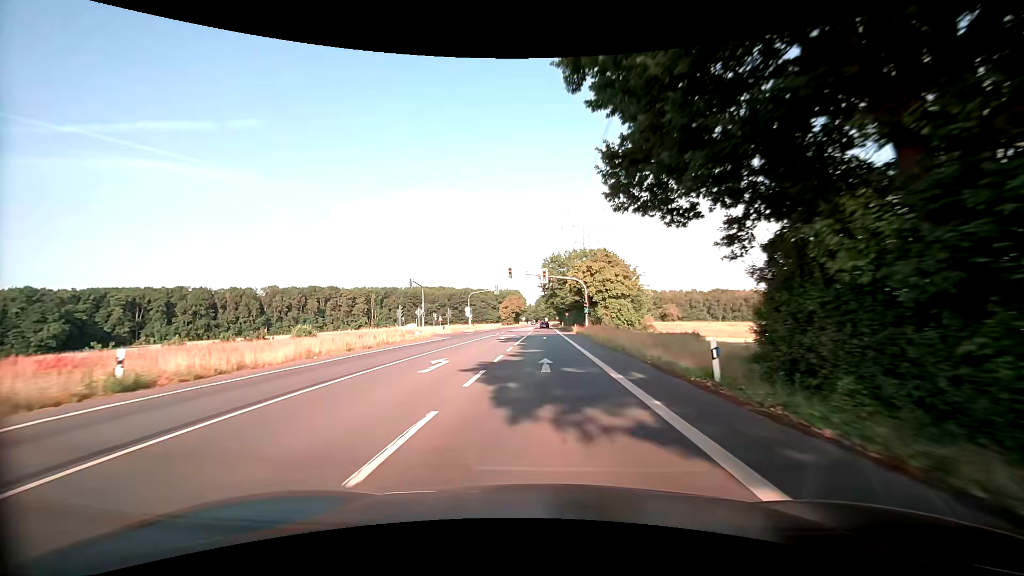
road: secondary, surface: asphalt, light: Day
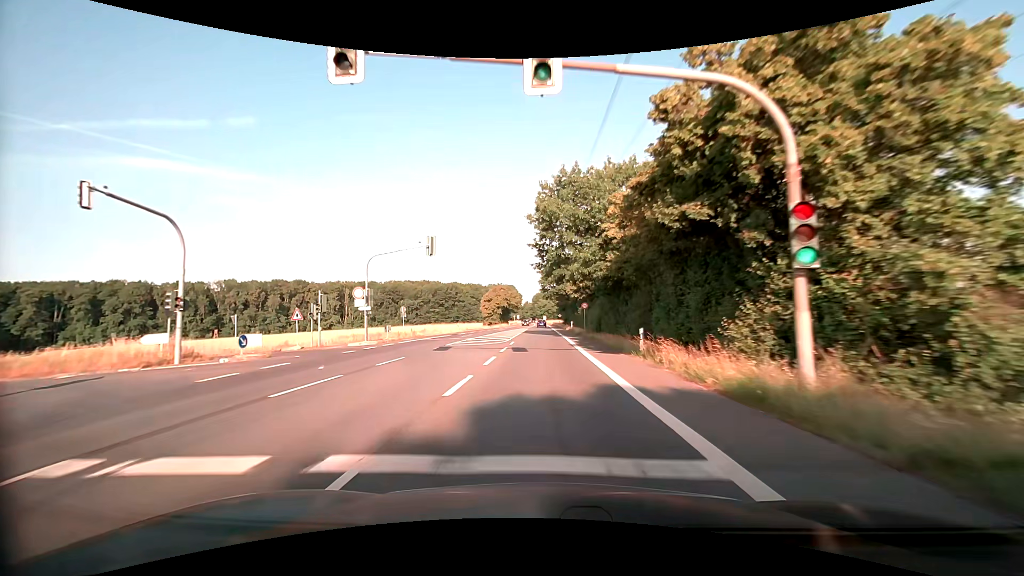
(-0.1, +43.6) m; 0°
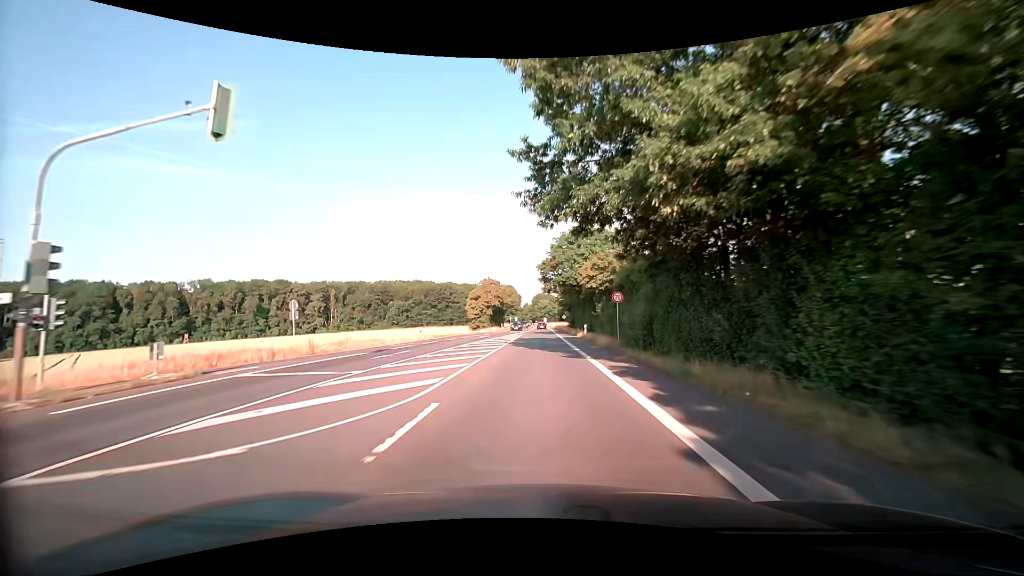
(-0.1, +21.8) m; 0°
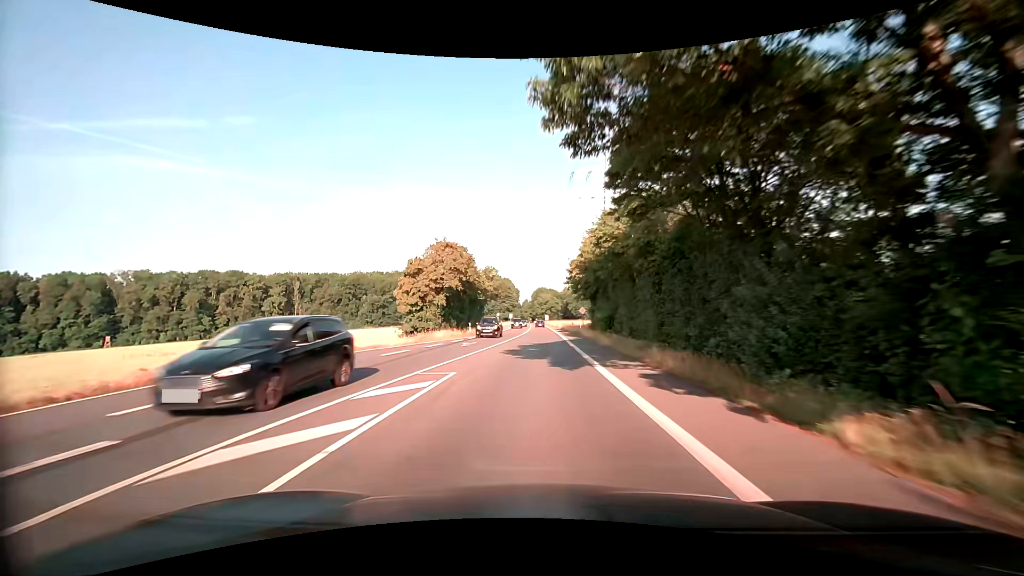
(0.0, +43.7) m; 0°
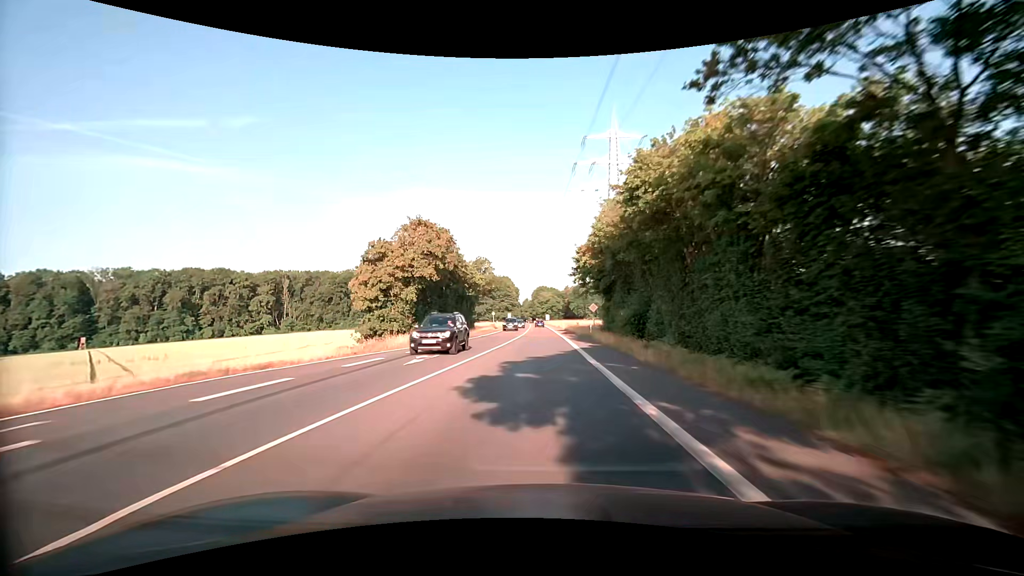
(0.0, +10.9) m; 0°
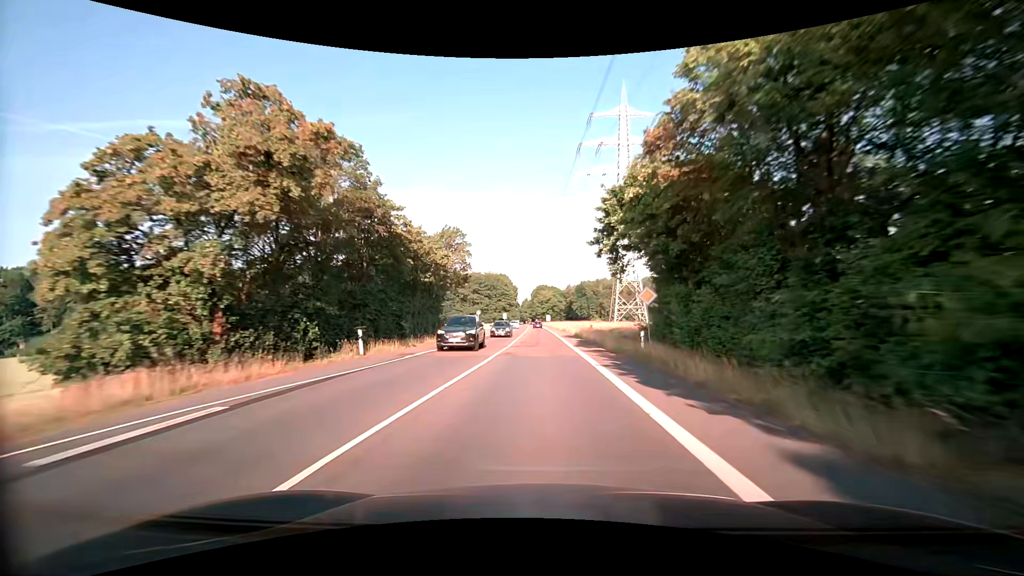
(0.0, +21.9) m; 0°
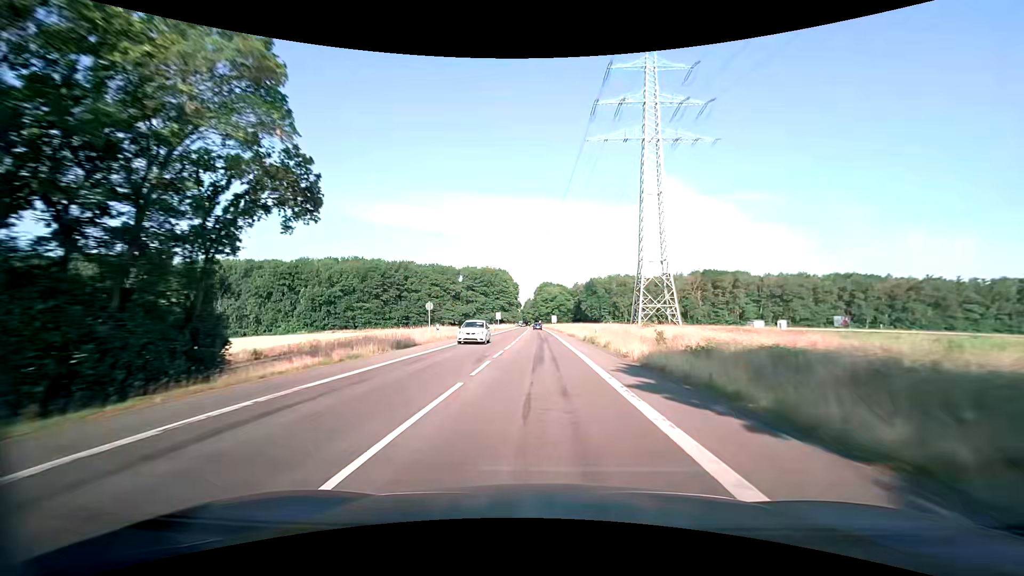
(-0.1, +32.8) m; 0°
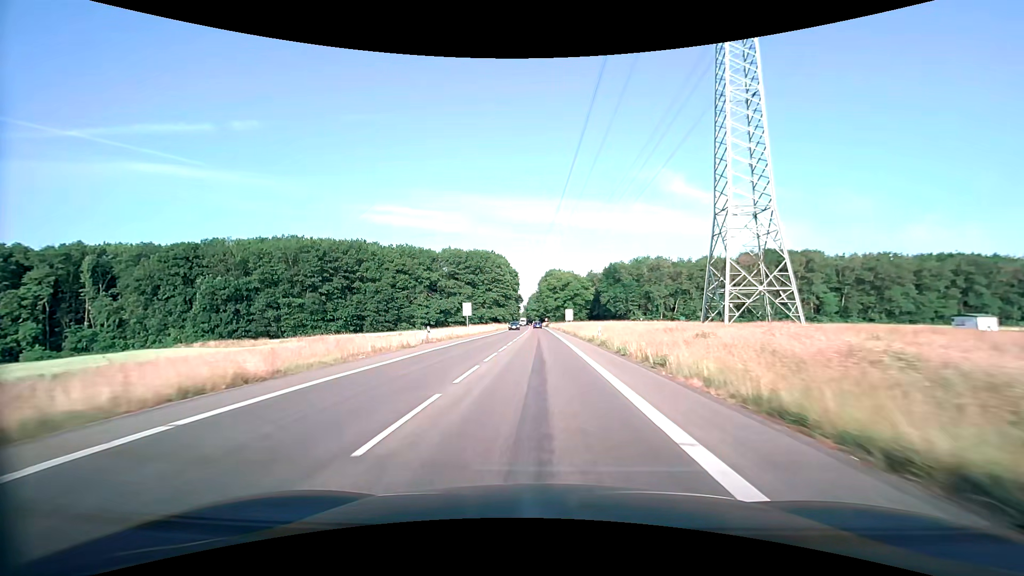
(-0.3, +54.6) m; -1°
(0, +10) (0, +20) (0, +30) (0, +40) (0, +50) (0, +60) (0, +70) (-1, +80) (-1, +90) (-1, +100) m
